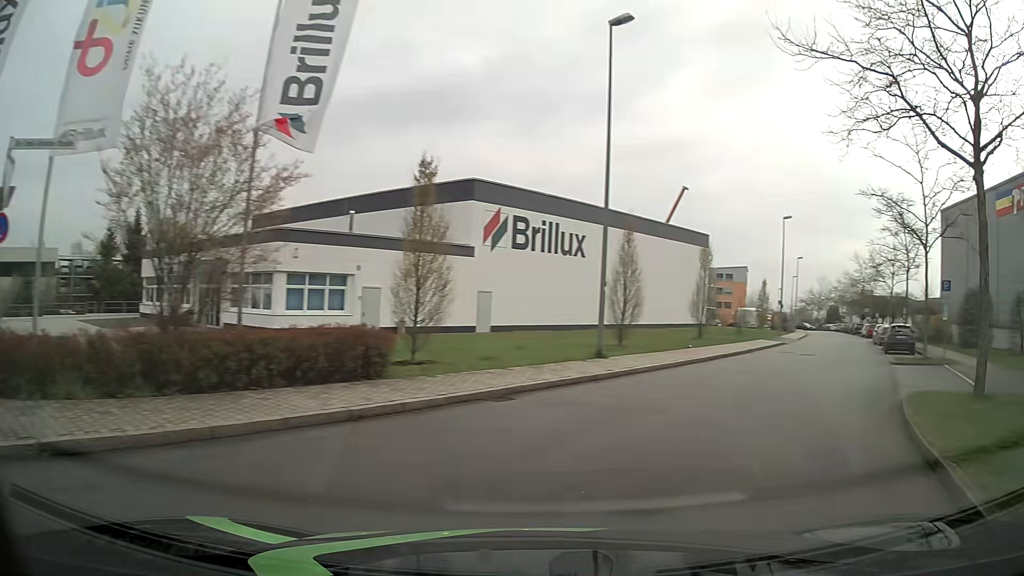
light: Day
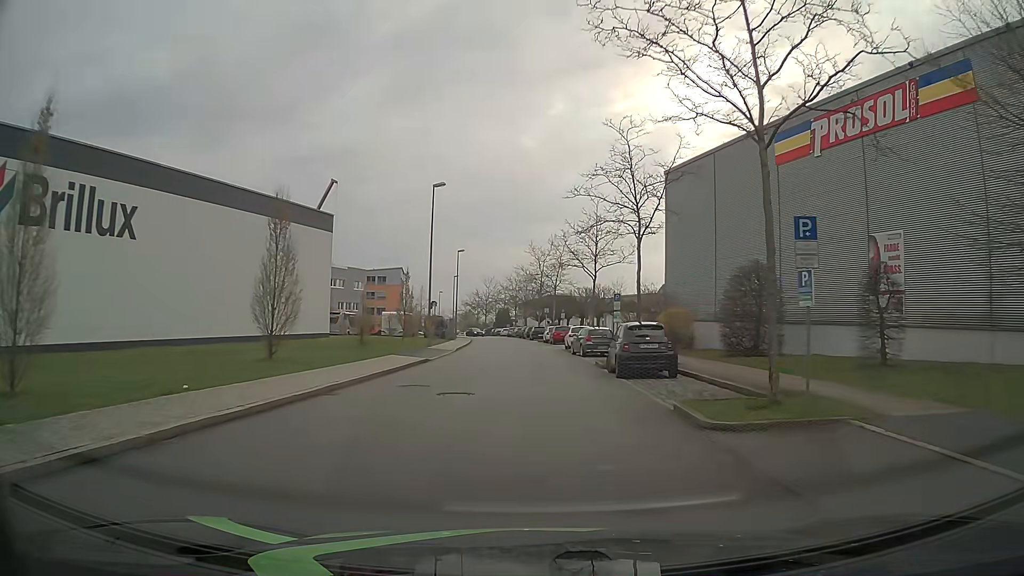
(+6.2, +15.2) m; +28°
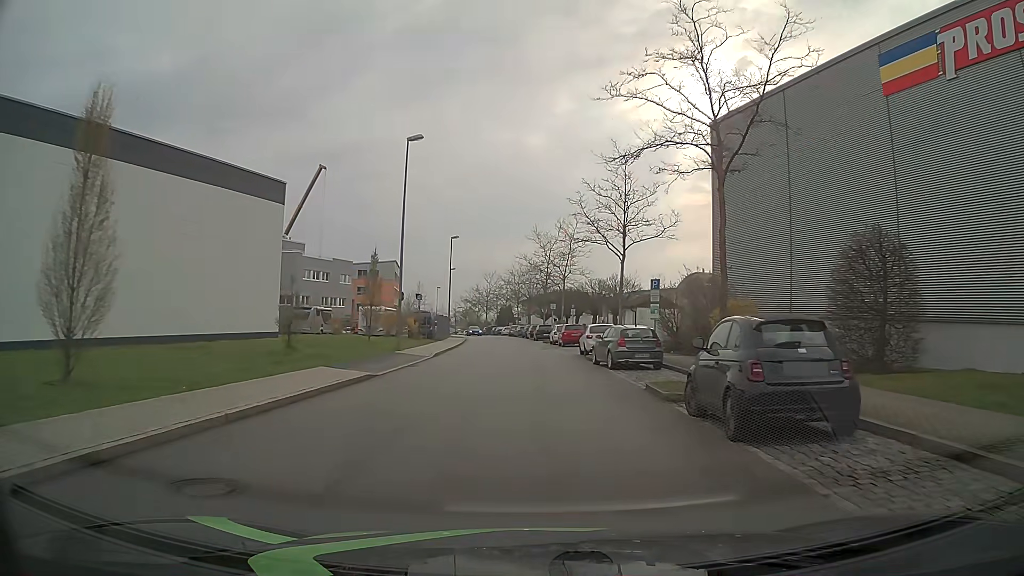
(+0.1, +10.7) m; 0°
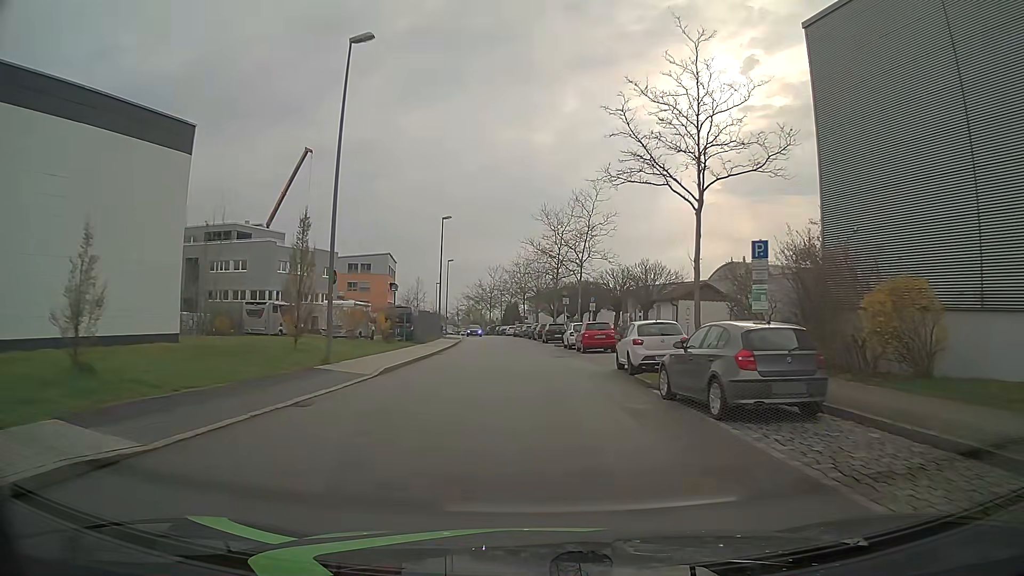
(-0.1, +12.2) m; -1°
